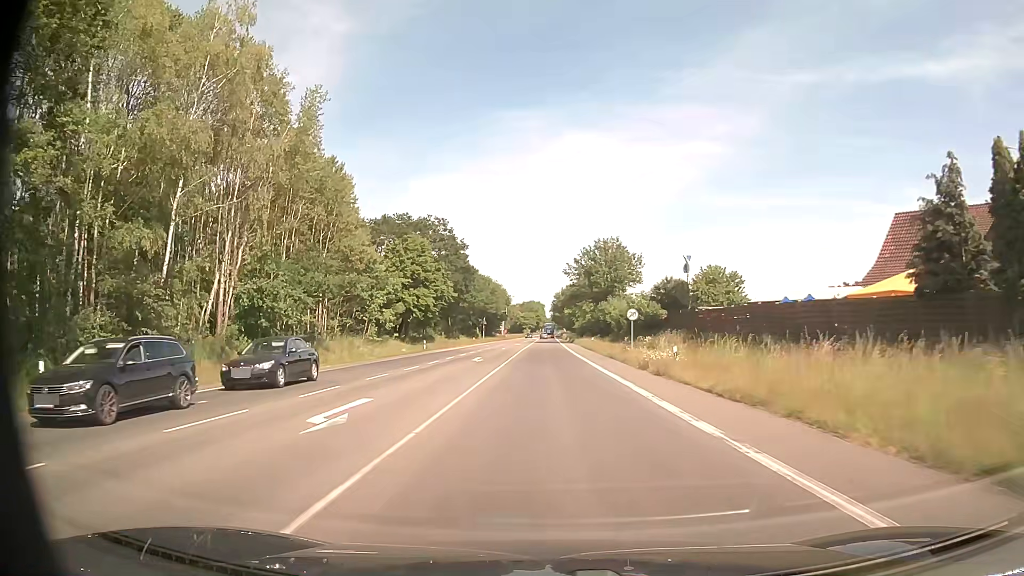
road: secondary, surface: asphalt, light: Day
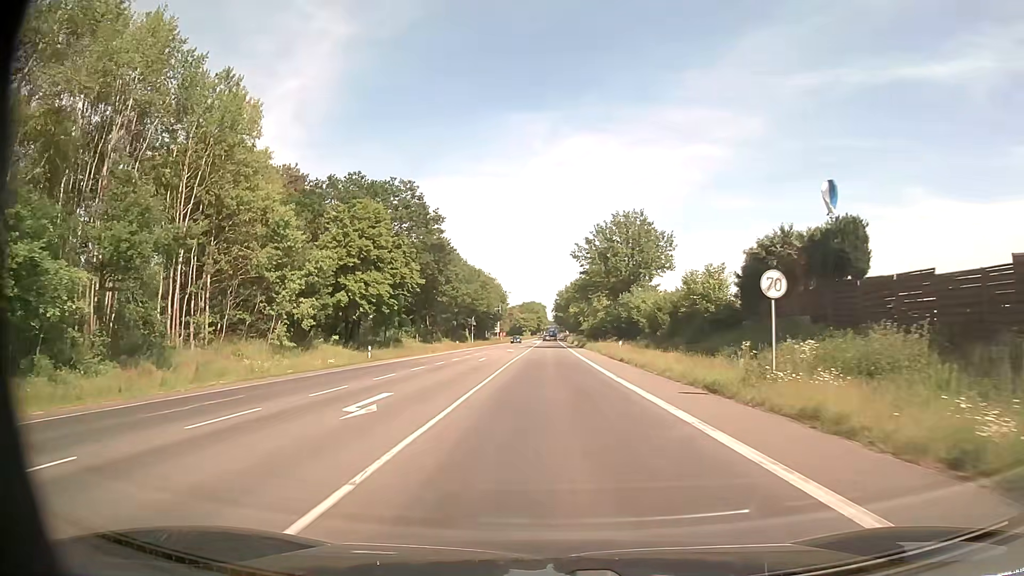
(-0.1, +23.6) m; 0°
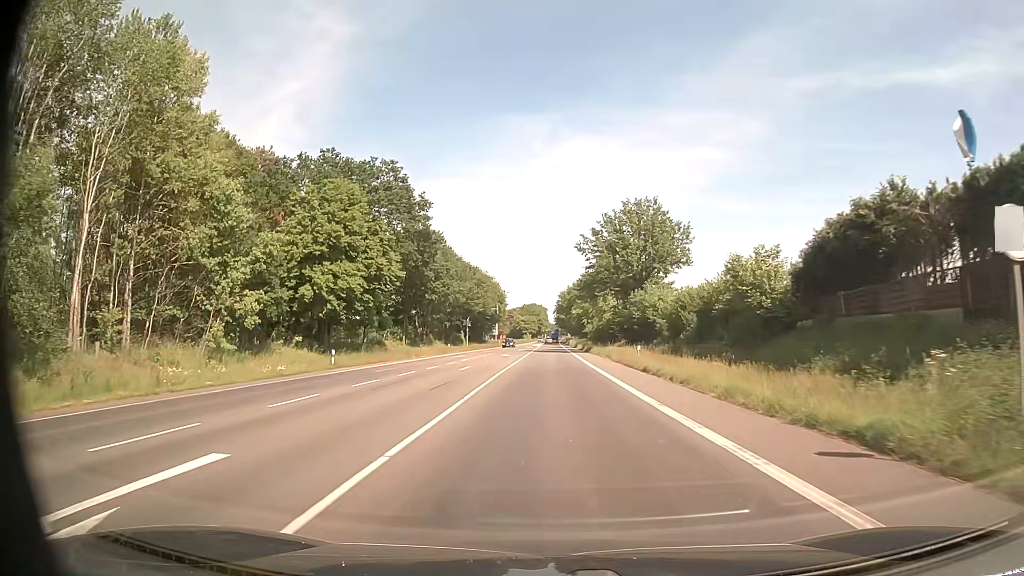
(0.0, +8.7) m; 0°
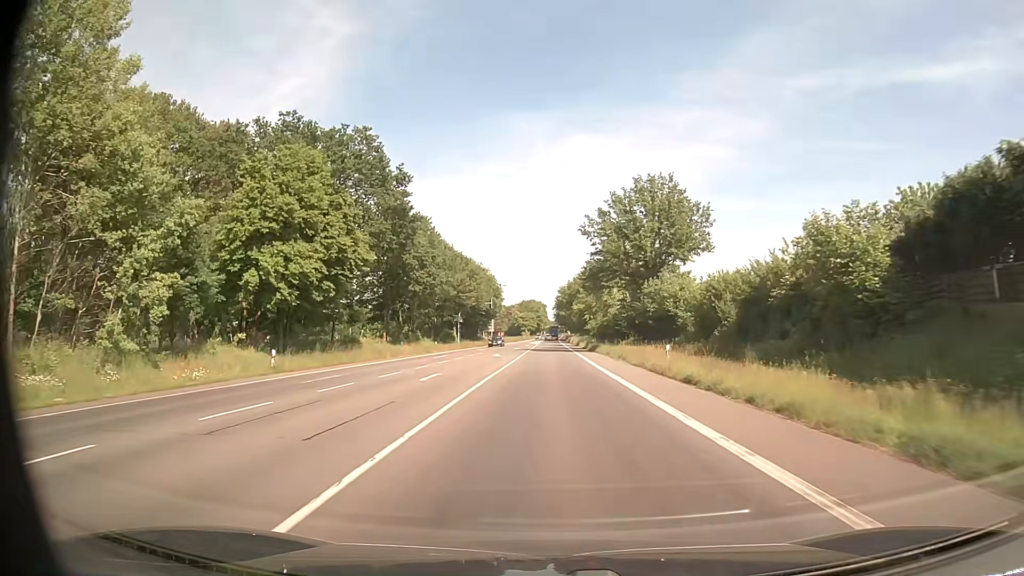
(0.0, +9.0) m; 0°
